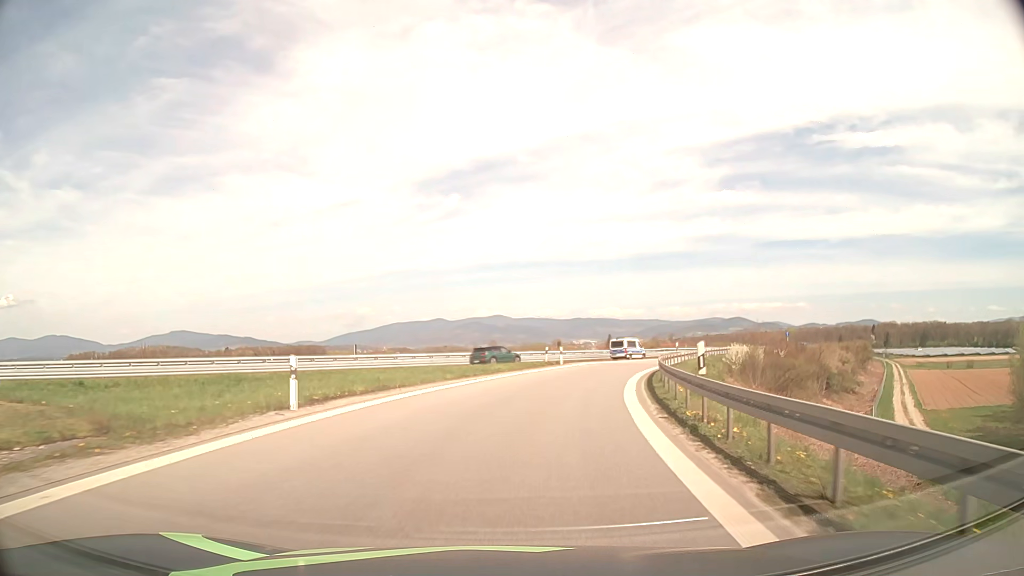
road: motorway_link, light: Day
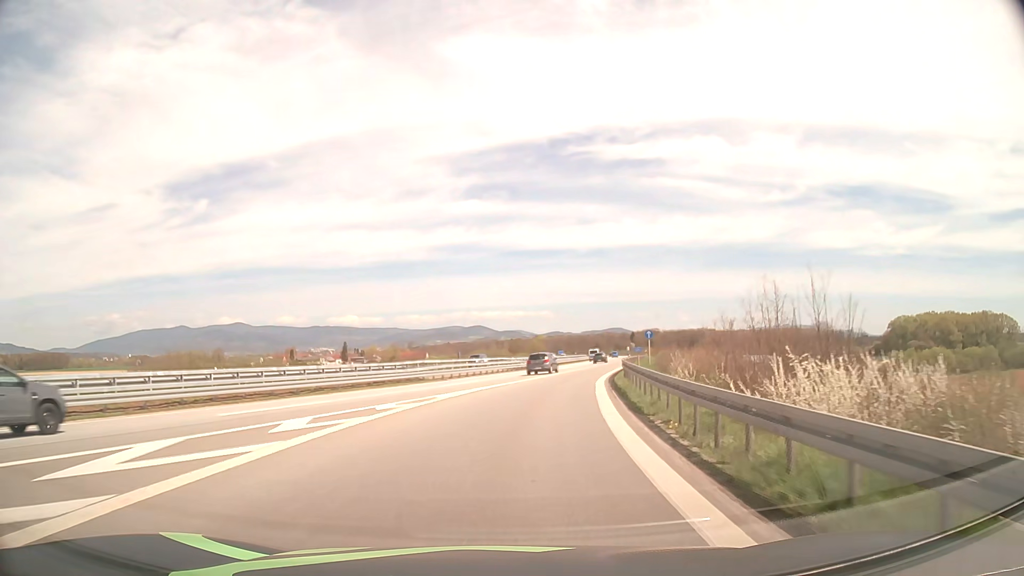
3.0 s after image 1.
(+8.6, +43.5) m; +22°
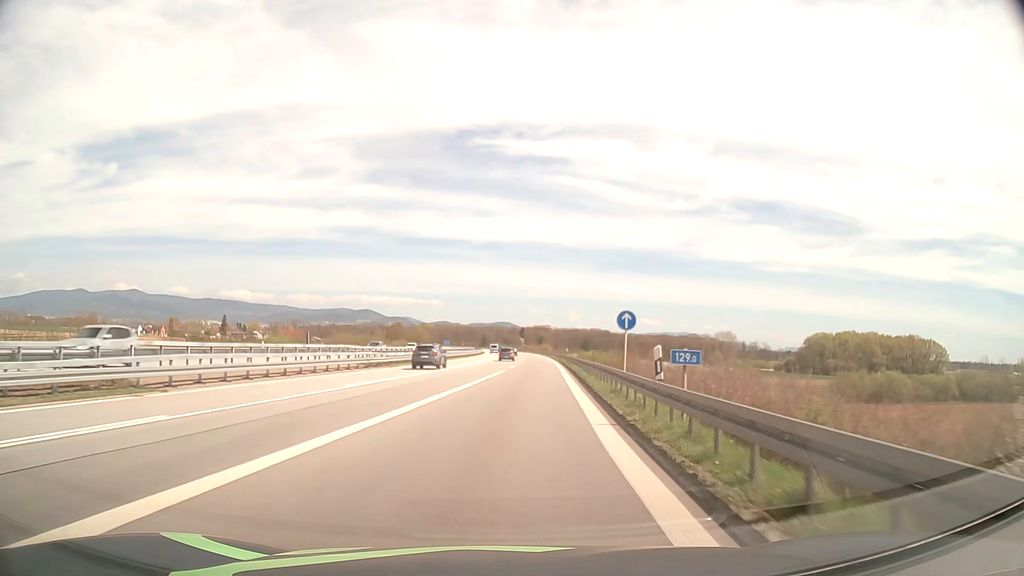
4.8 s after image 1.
(+2.6, +28.4) m; +9°
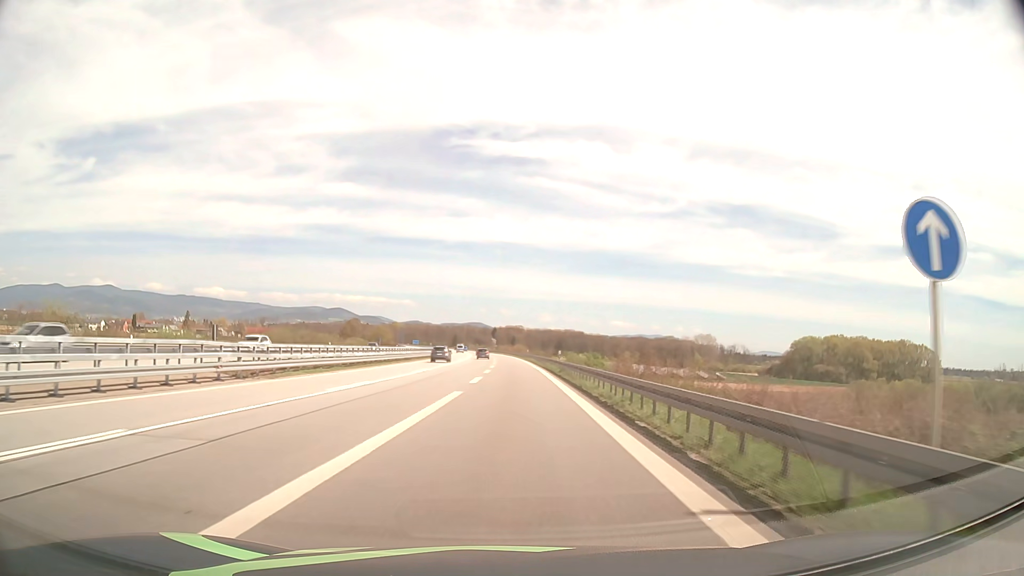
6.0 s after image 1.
(+0.6, +20.3) m; +3°
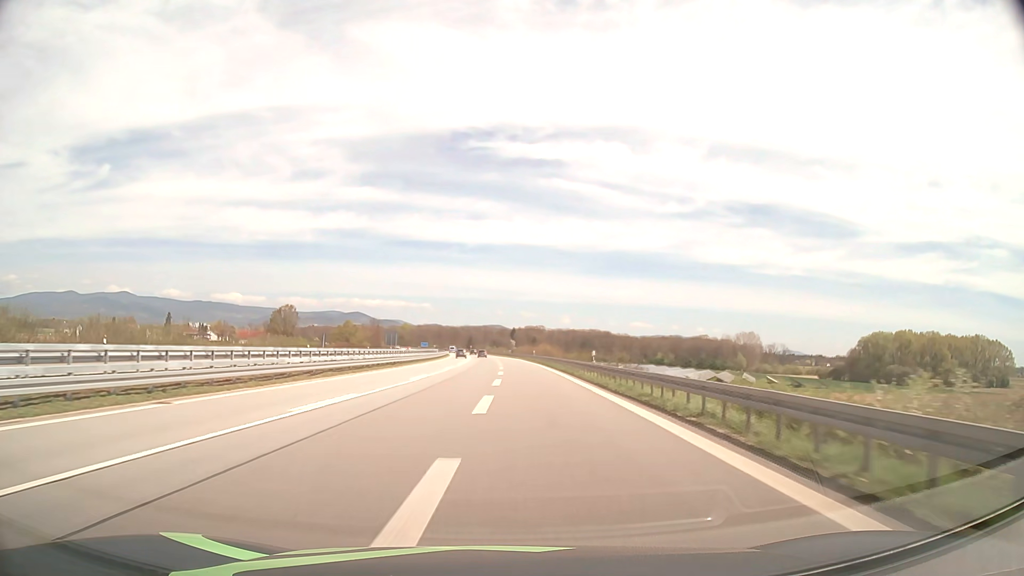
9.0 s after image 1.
(+0.1, +62.7) m; -1°
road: motorway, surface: asphalt
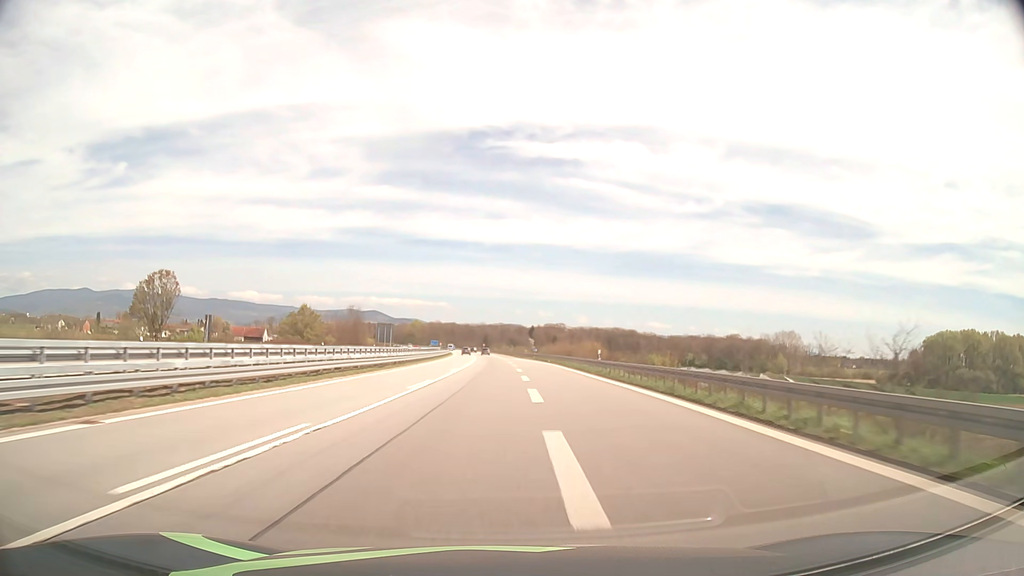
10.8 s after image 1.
(-0.8, +46.1) m; -2°
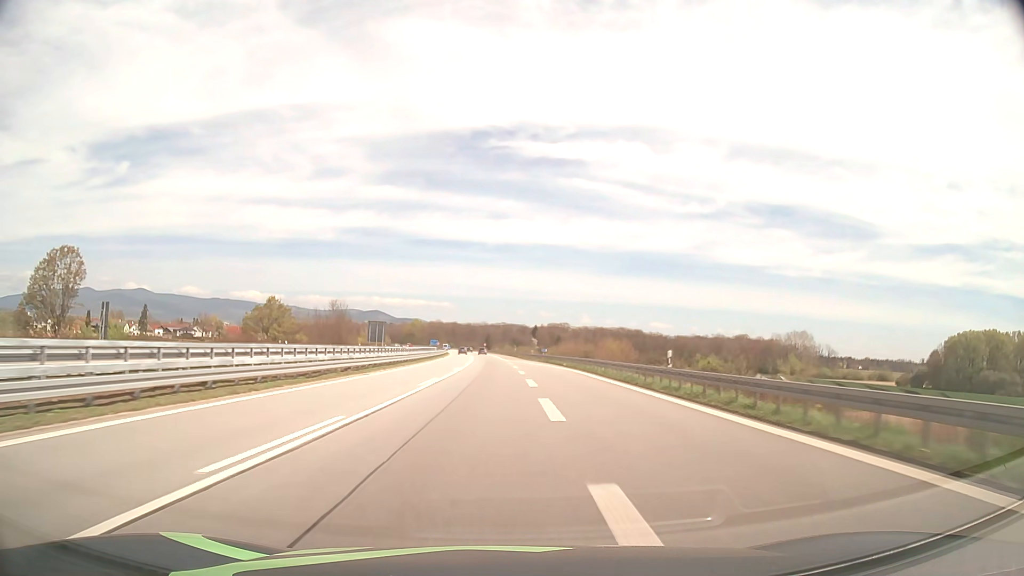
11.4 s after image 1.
(0.0, +16.6) m; 0°
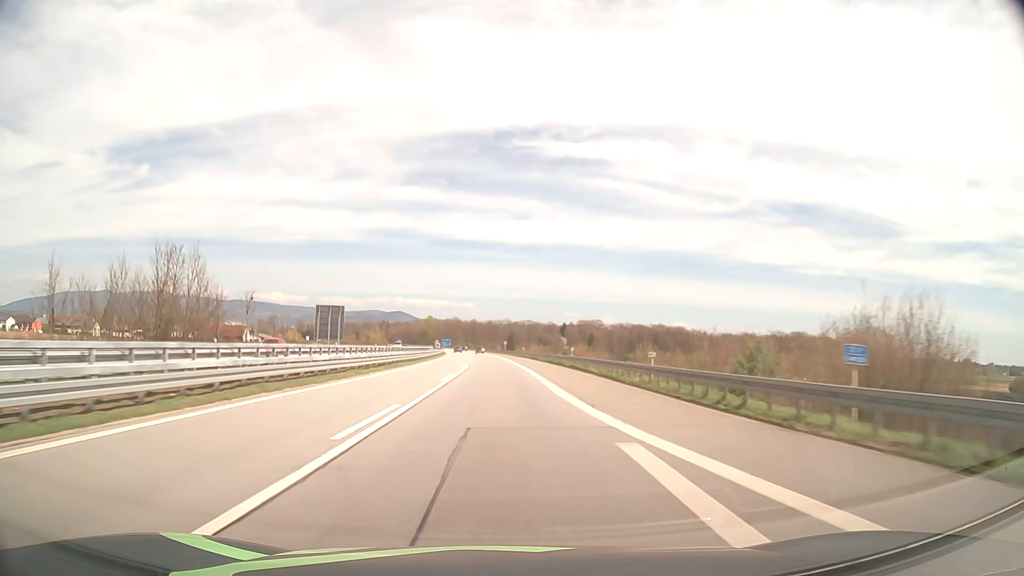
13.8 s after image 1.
(-1.3, +70.0) m; -2°
(0, +10) (0, +20) (0, +30) (0, +40) (-1, +50) (-1, +60) (-1, +70) (-2, +80) (-2, +90) (-3, +100) m
